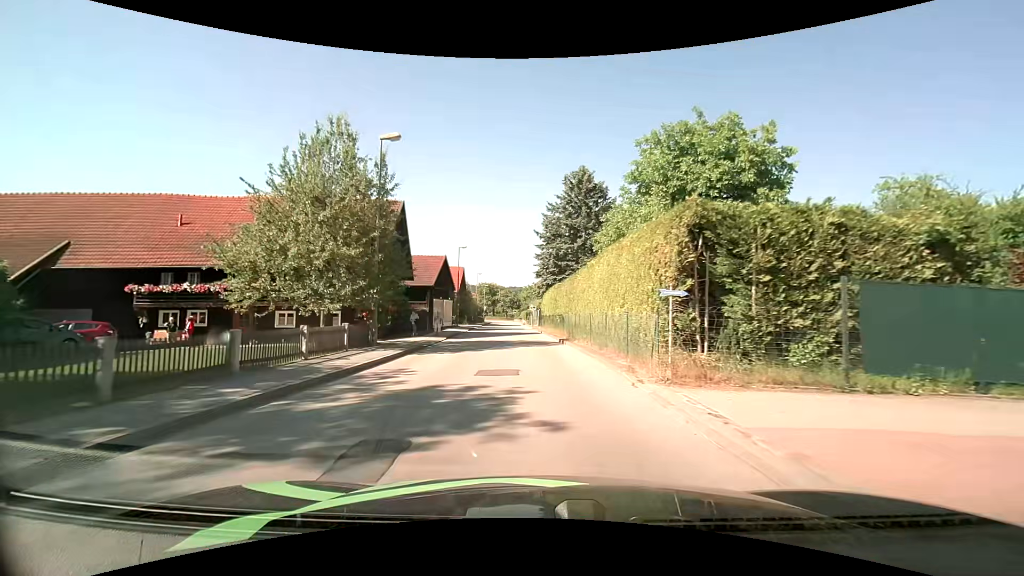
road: unclassified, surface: asphalt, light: Day
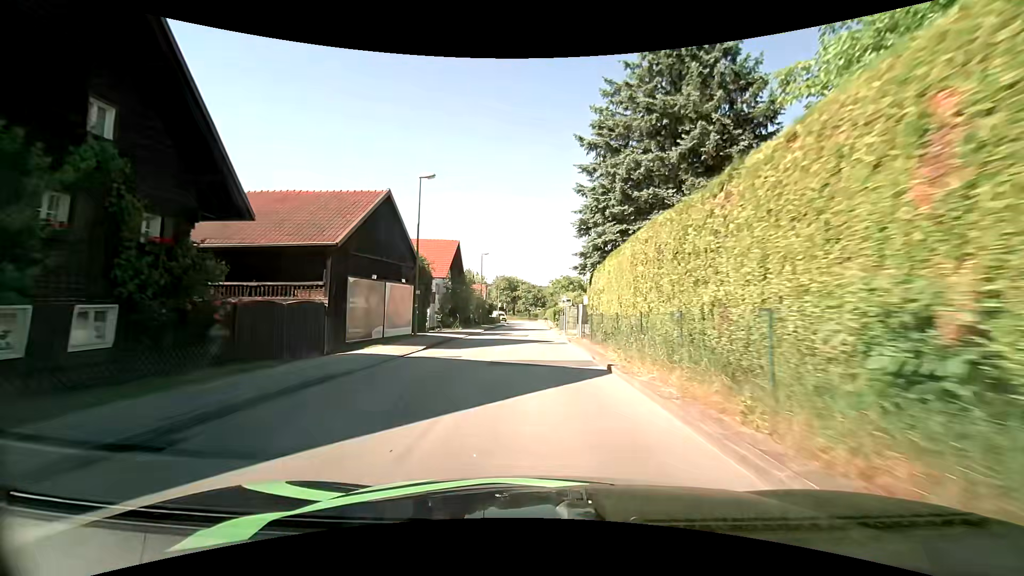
(-0.7, +25.8) m; -2°
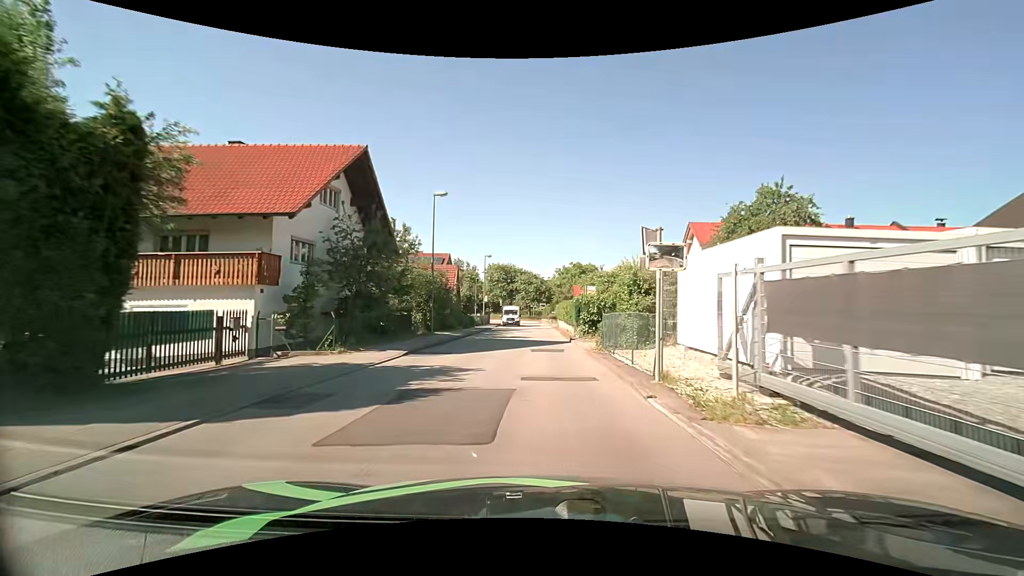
(-0.4, +26.8) m; -1°
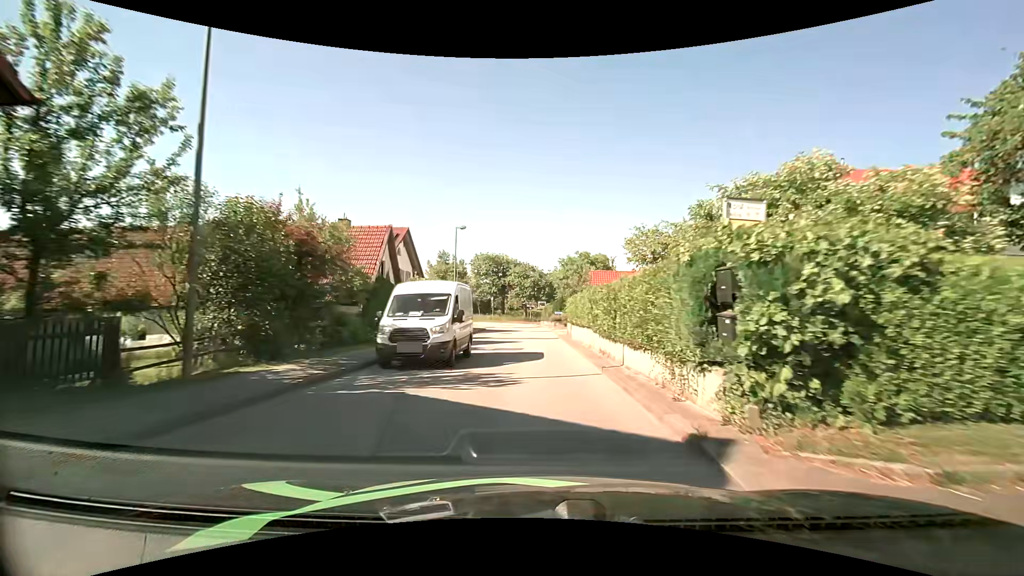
(0.0, +19.6) m; 0°
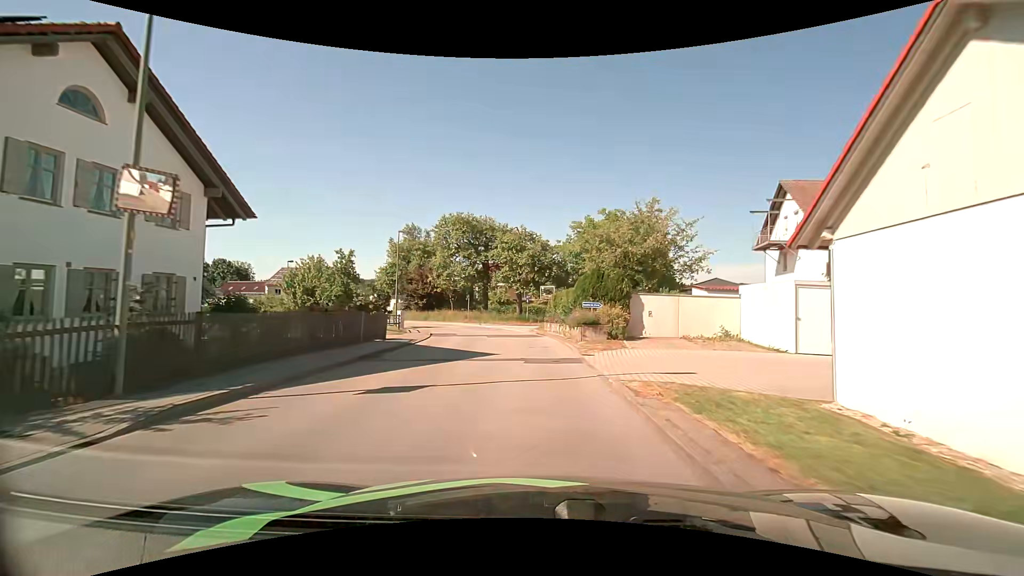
(0.0, +30.8) m; -1°
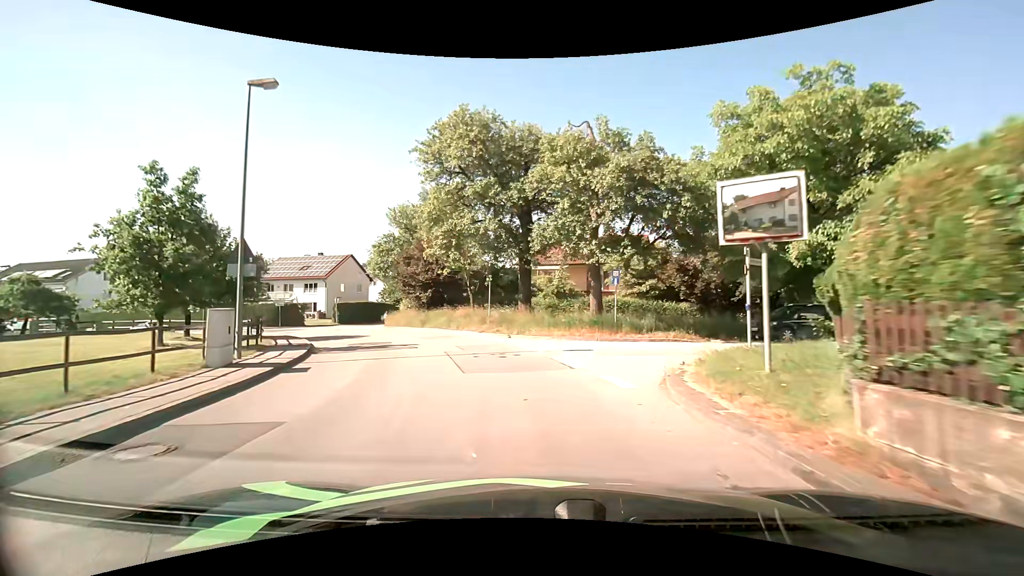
(-0.9, +27.6) m; -6°
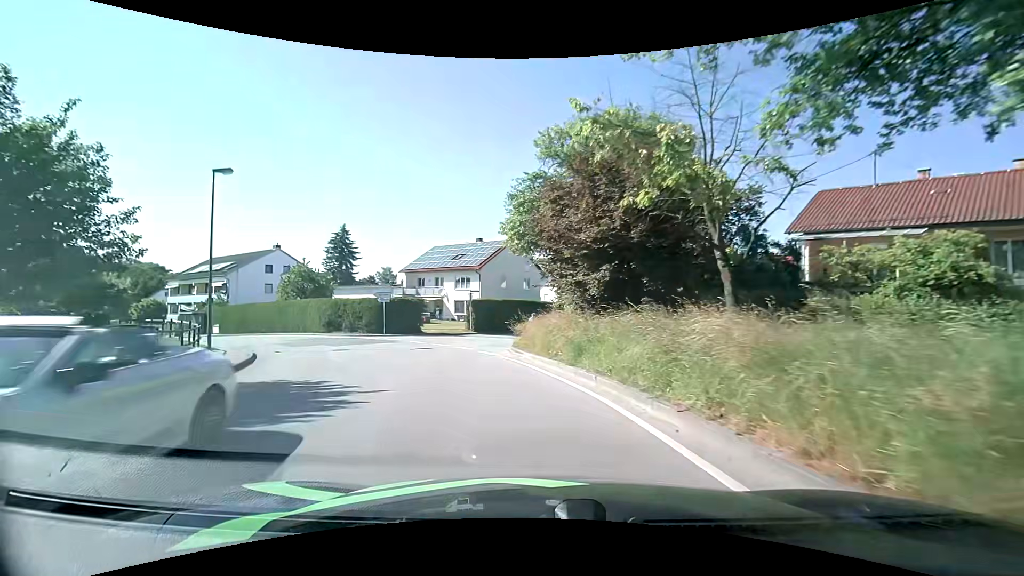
(-3.5, +22.5) m; -22°
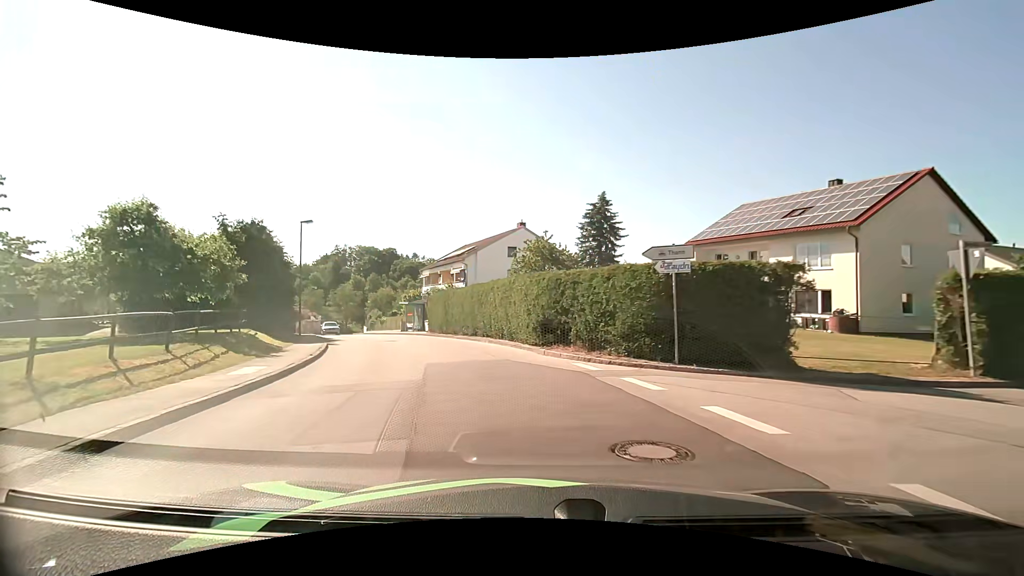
(-6.0, +21.0) m; -31°
(-1, +10) (-3, +20) (-7, +29) (-11, +38) (-16, +47) (-21, +55) (-25, +64) (-29, +74) (-32, +83) (-33, +93) m
